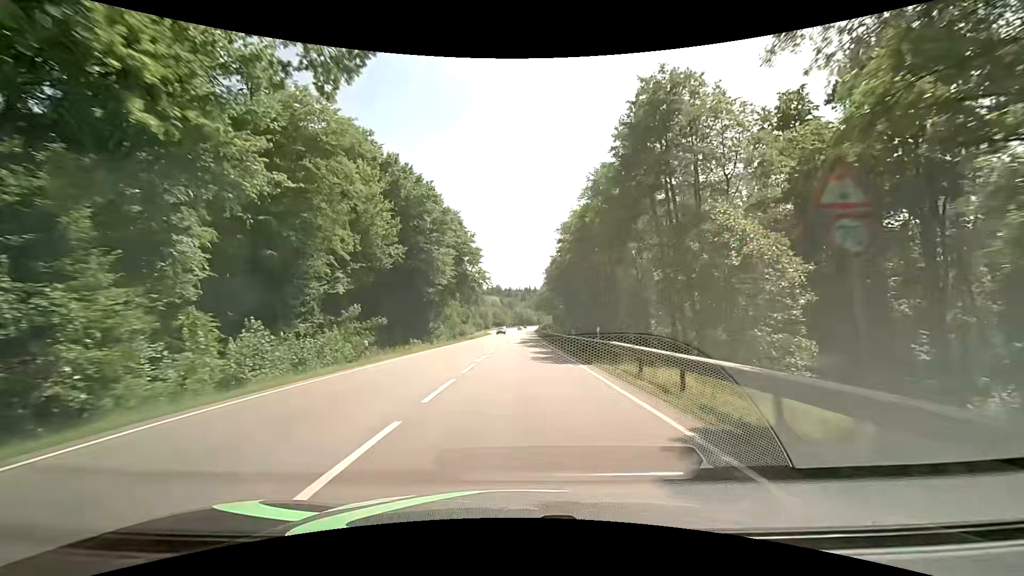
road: secondary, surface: asphalt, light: Day
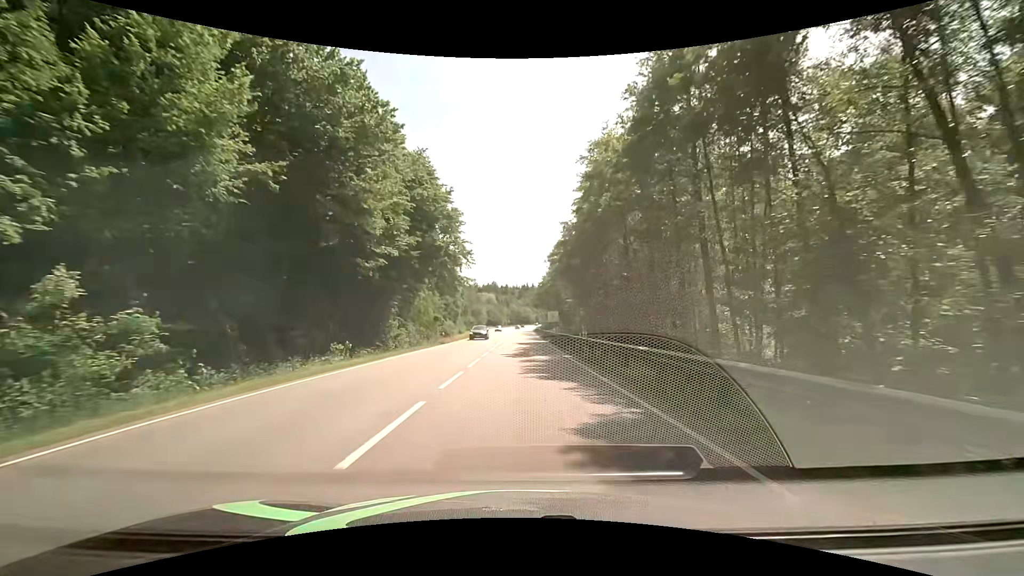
(+0.1, +22.2) m; +1°
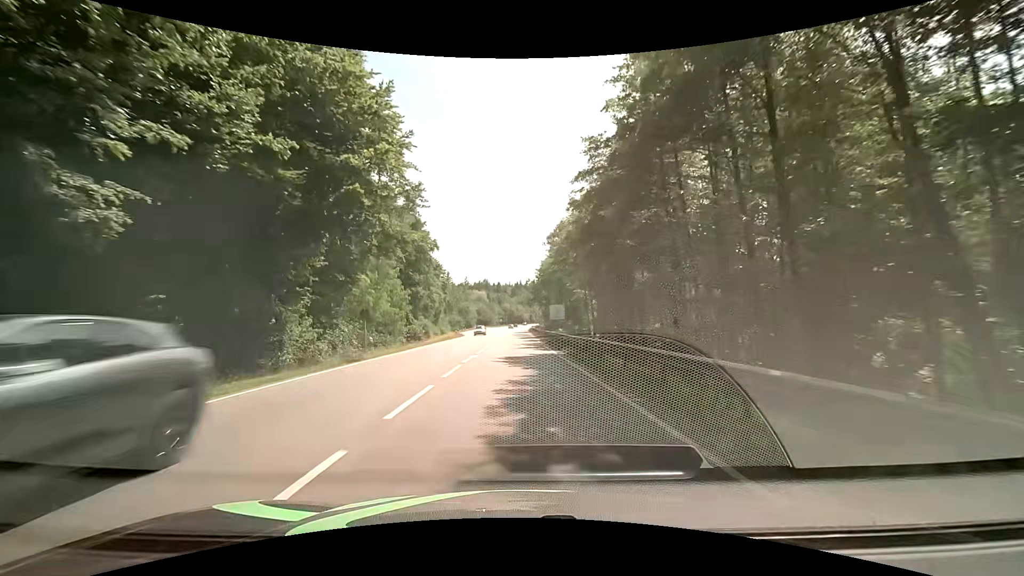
(+0.1, +21.2) m; 0°
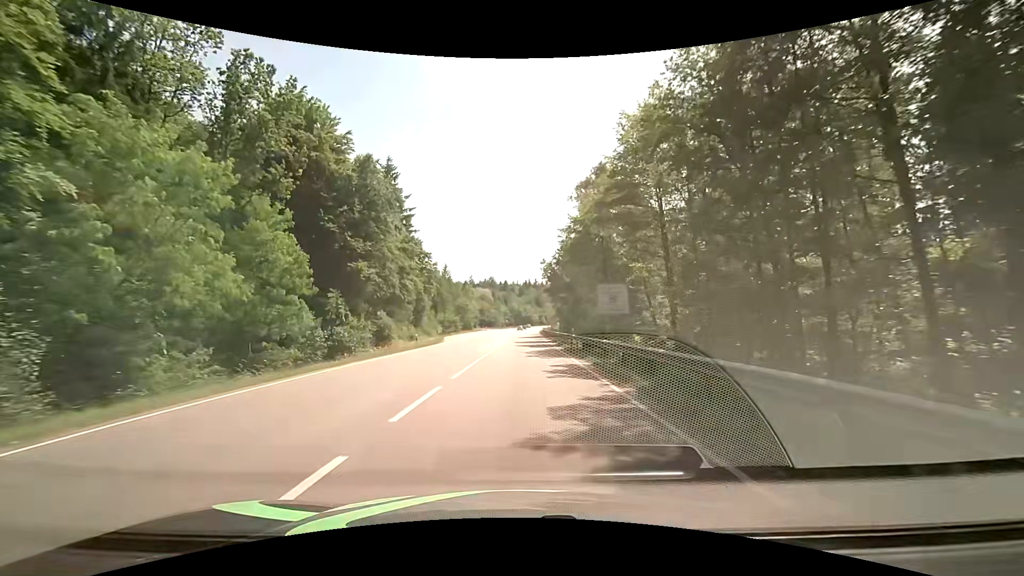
(0.0, +30.1) m; -1°
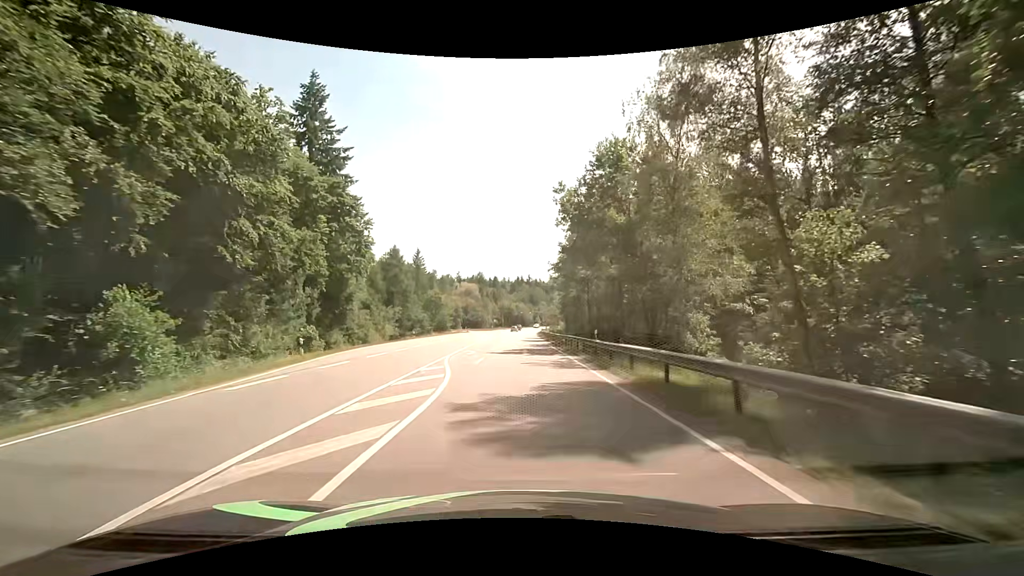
(+0.4, +36.8) m; +1°
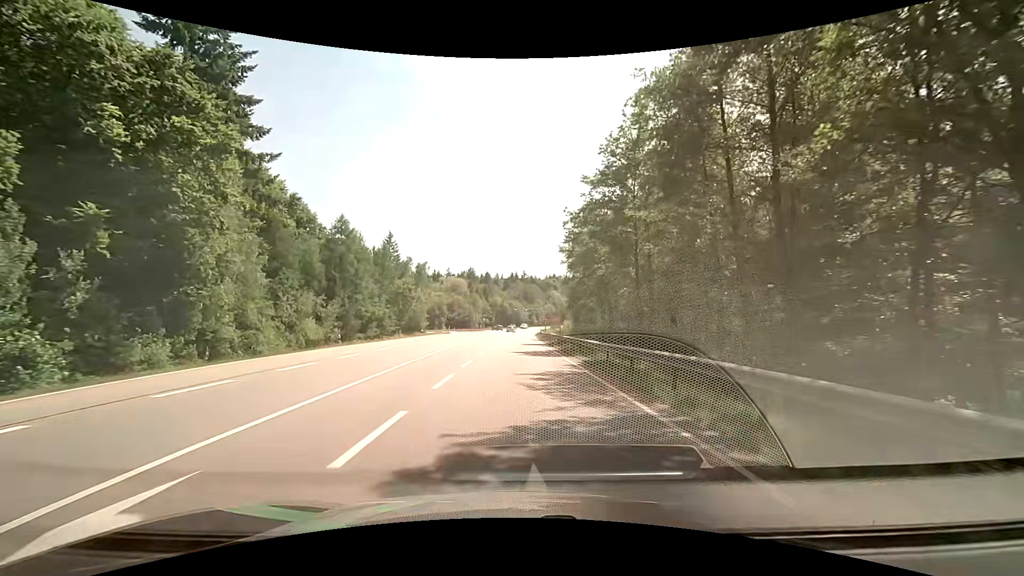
(+0.2, +25.2) m; +1°
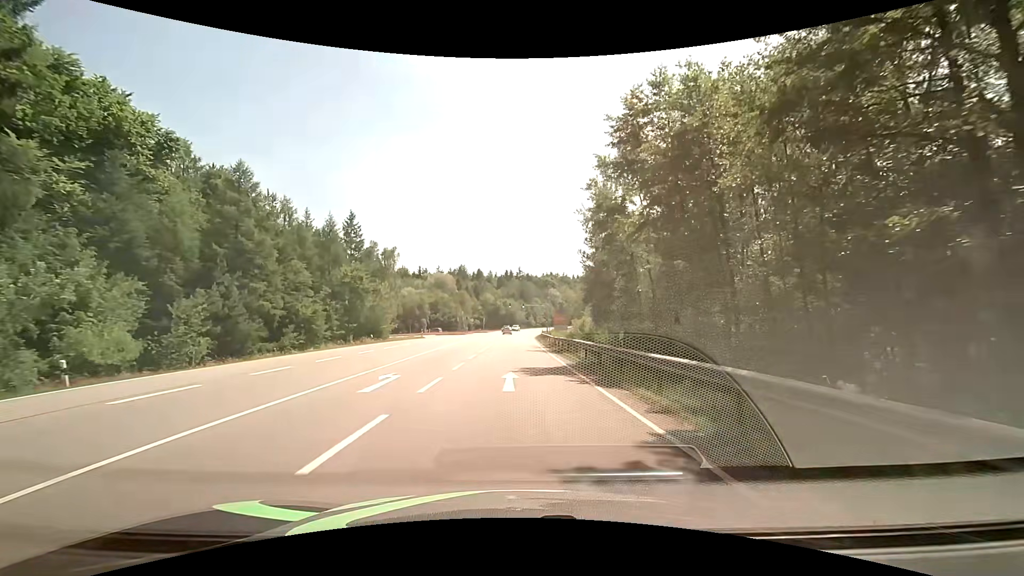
(+0.2, +24.0) m; +1°
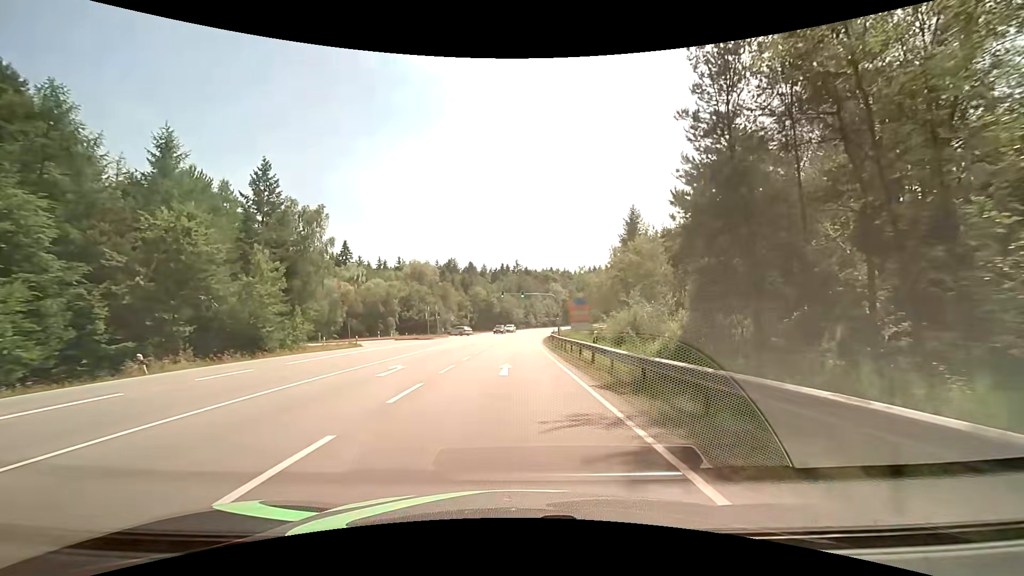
(0.0, +31.5) m; 0°
(0, +10) (0, +20) (0, +30) (0, +40) (0, +50) (+1, +60) (+1, +70) (+2, +80) (+3, +90) (+4, +100) m
